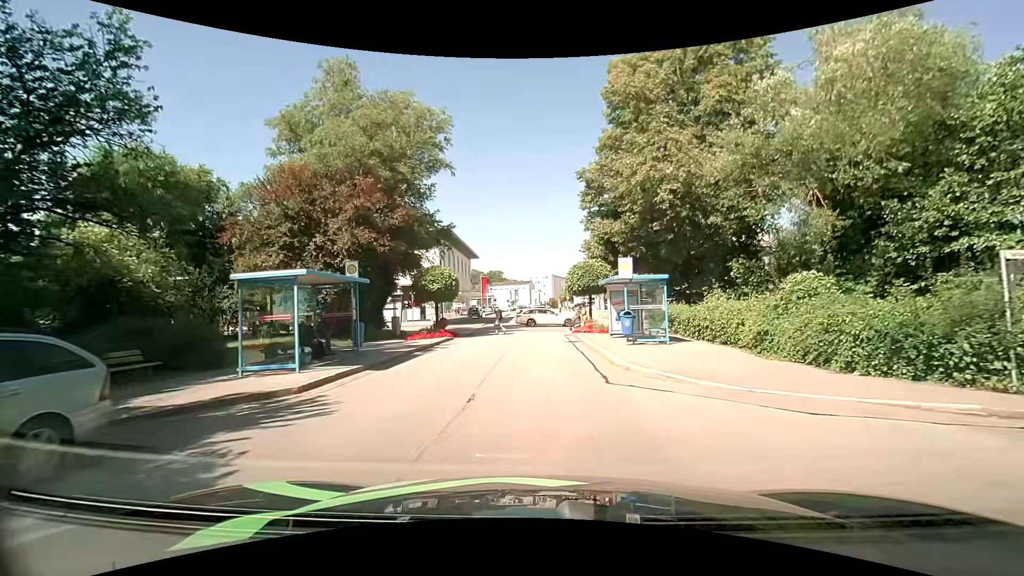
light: Day
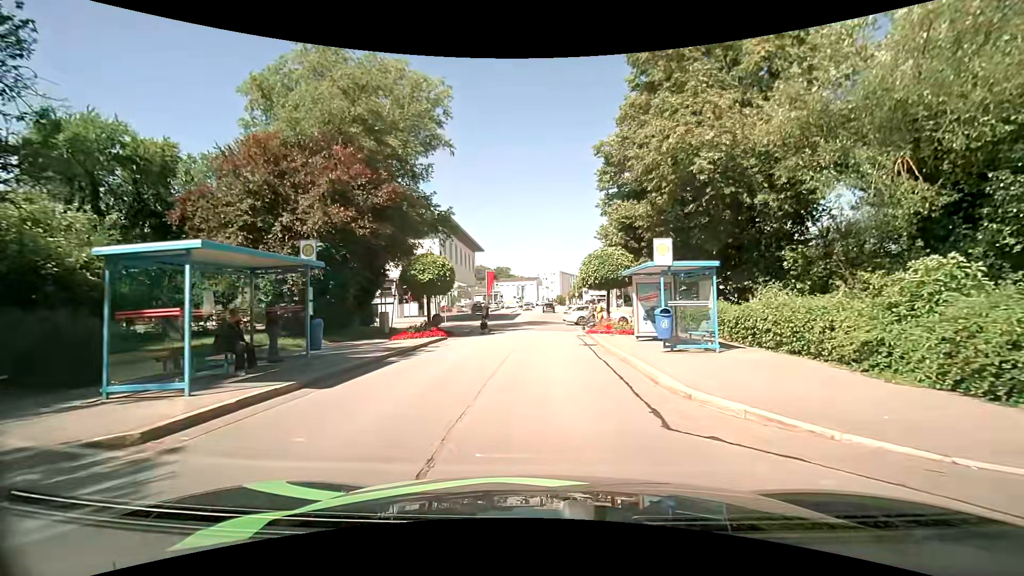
(-0.1, +3.9) m; -1°
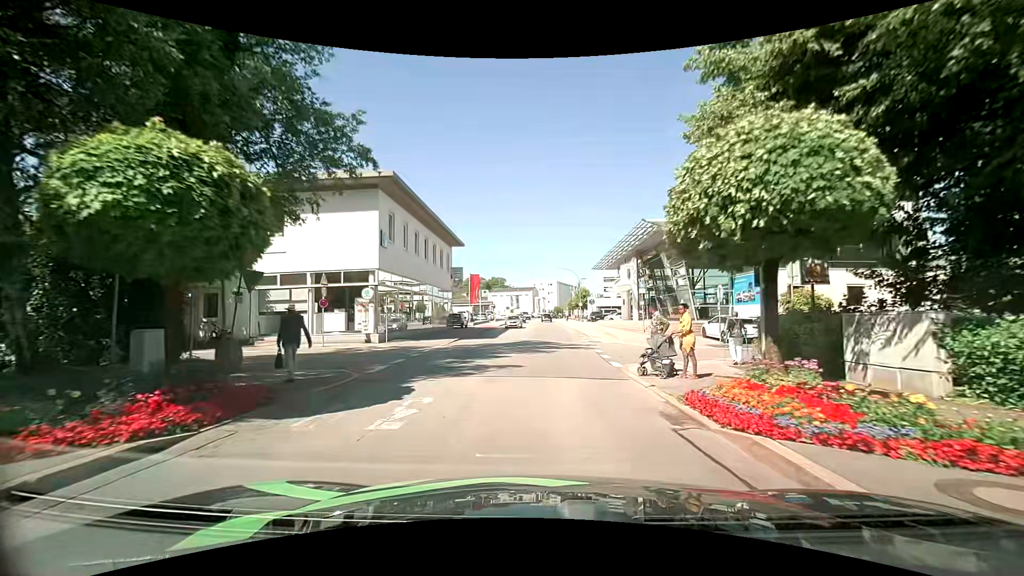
(-0.2, +16.5) m; 0°
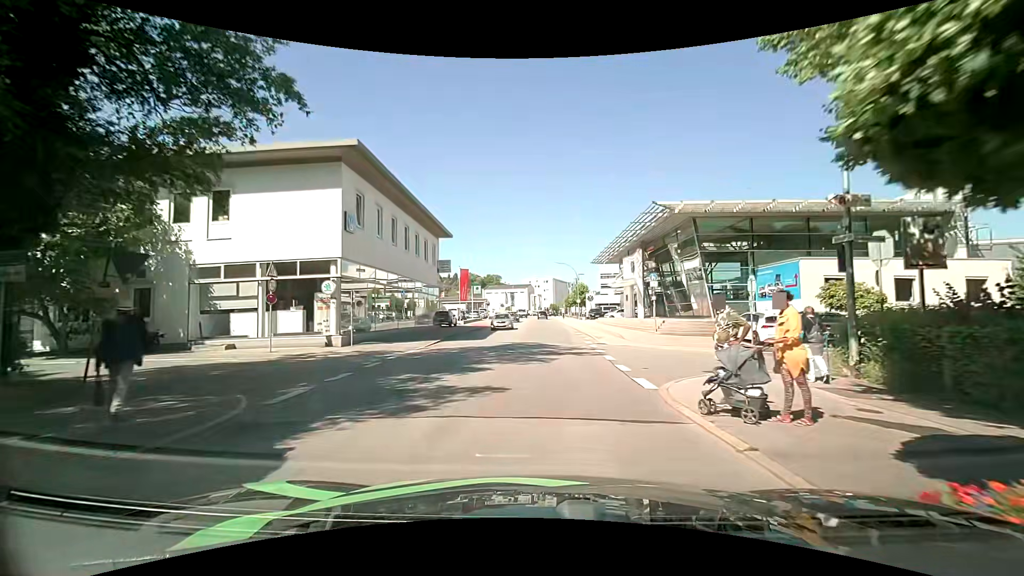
(0.0, +4.7) m; +1°
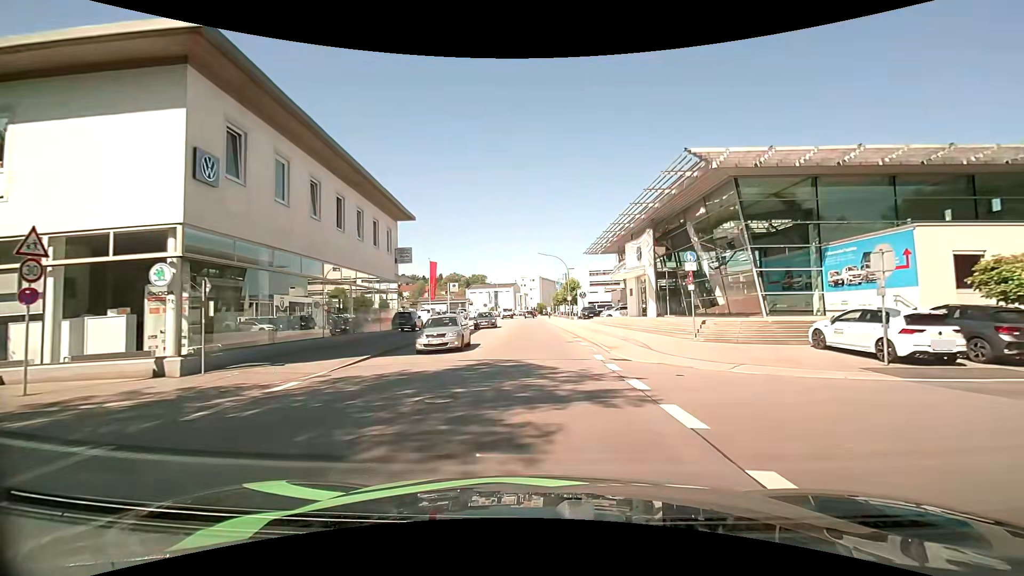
(+0.1, +9.6) m; +1°
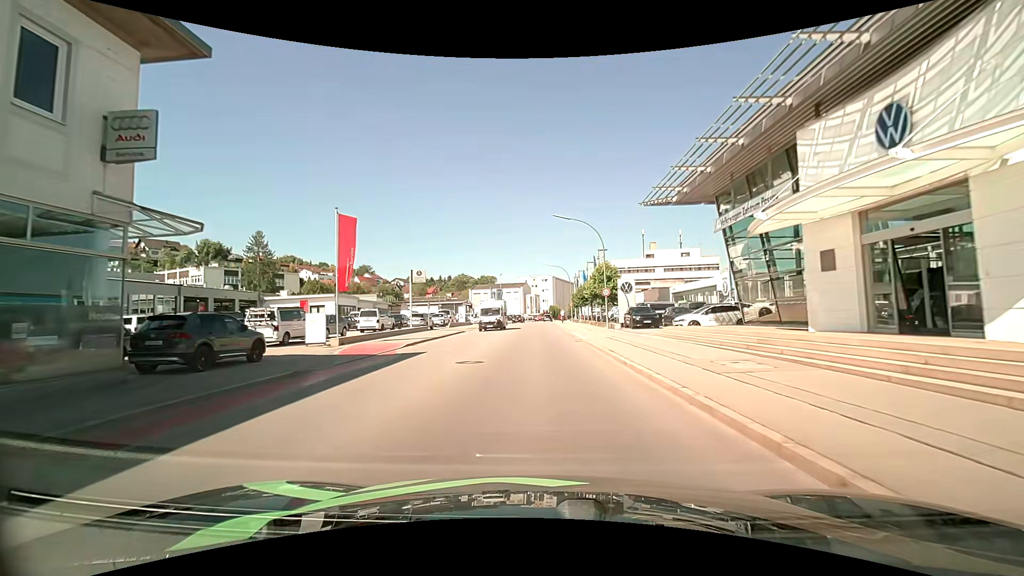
(0.0, +26.4) m; -1°
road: tertiary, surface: asphalt
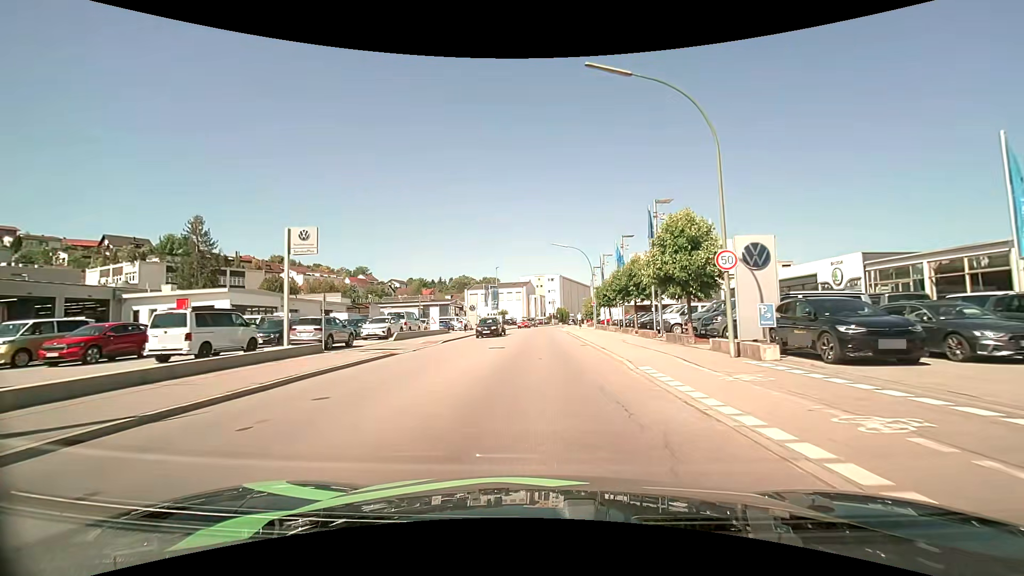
(-0.2, +23.2) m; -1°
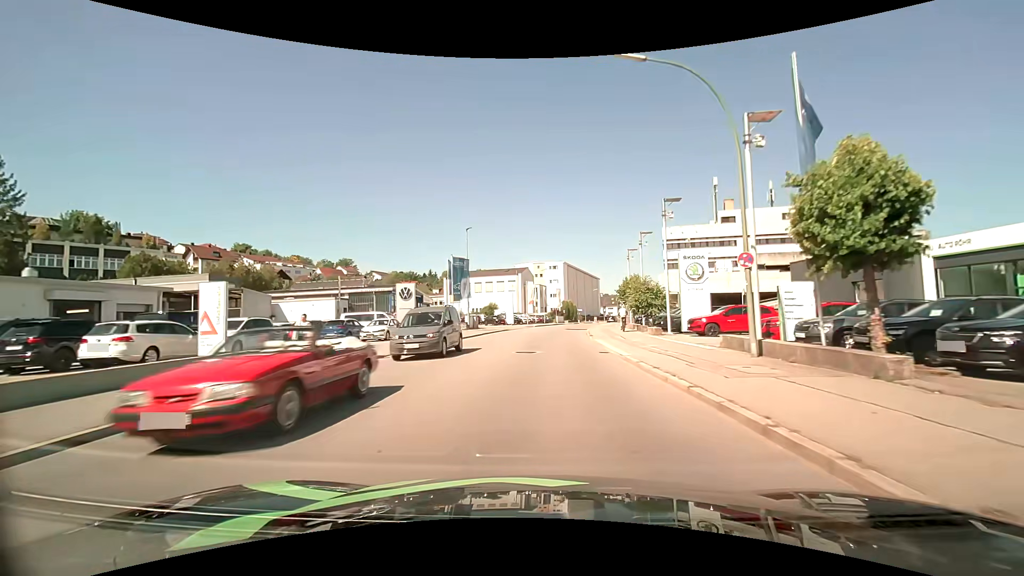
(-0.2, +36.1) m; 0°
(0, +10) (0, +20) (0, +30) (+1, +40) (+2, +50) (+3, +60) (+5, +70) (+7, +80) (+9, +89) (+11, +99) m
